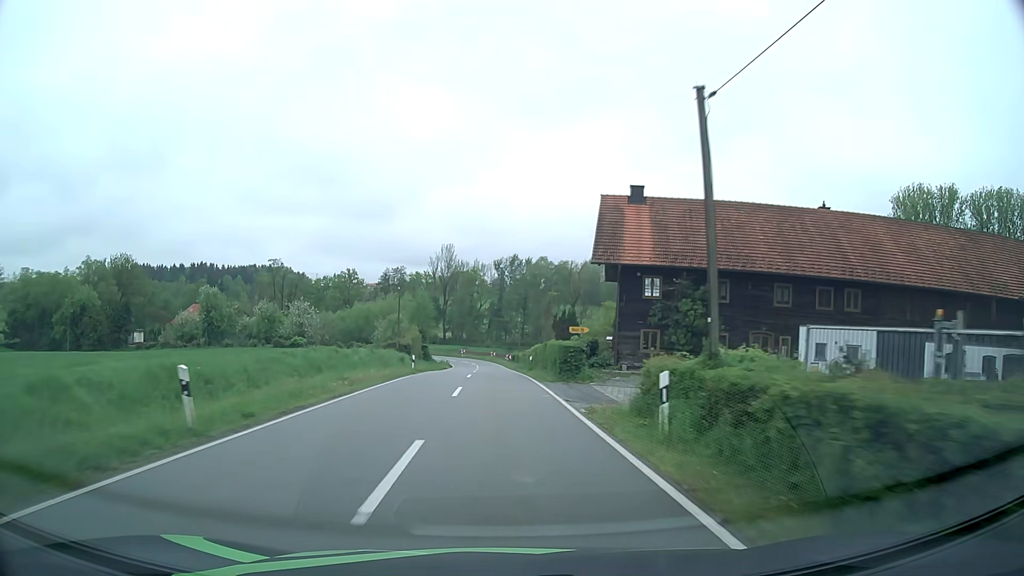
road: tertiary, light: Day
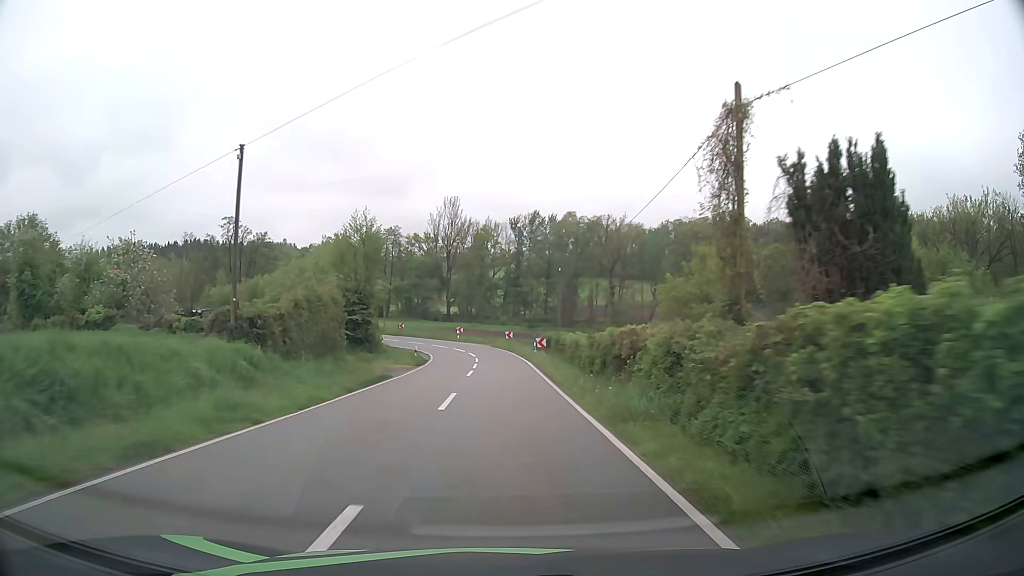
(-0.6, +40.1) m; -1°
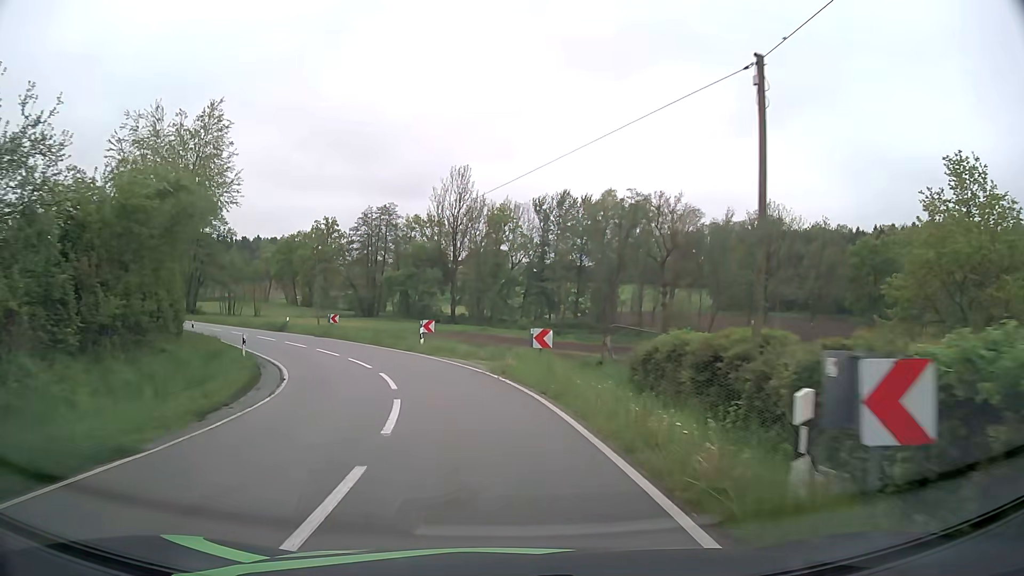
(-0.3, +34.1) m; -2°
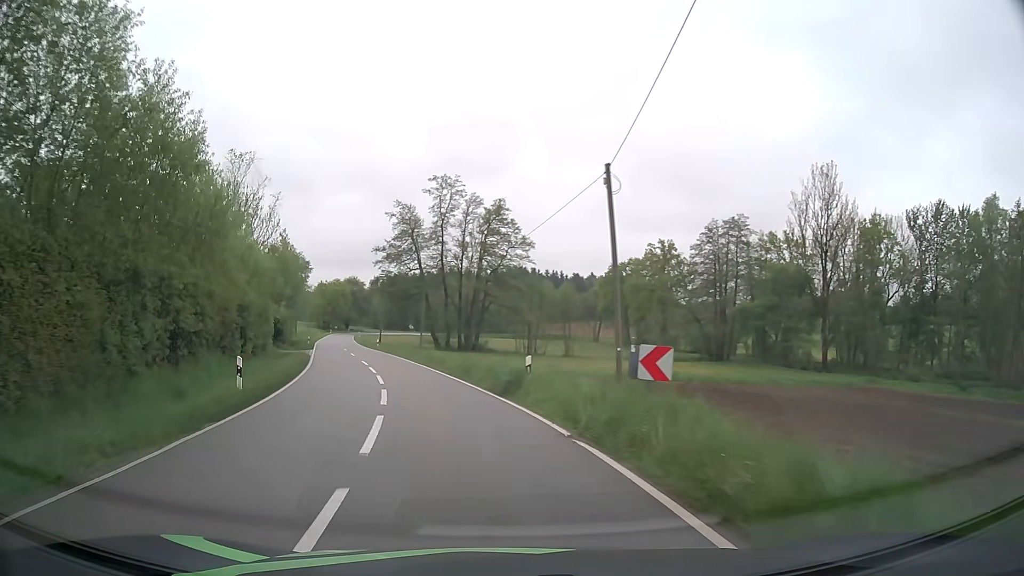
(-6.6, +29.5) m; -29°
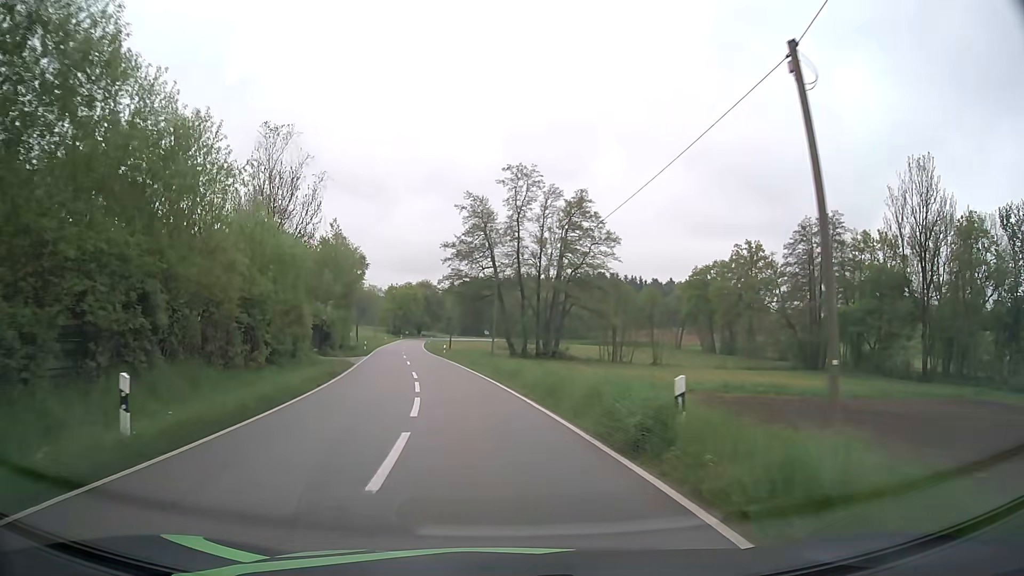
(-0.5, +8.2) m; -6°
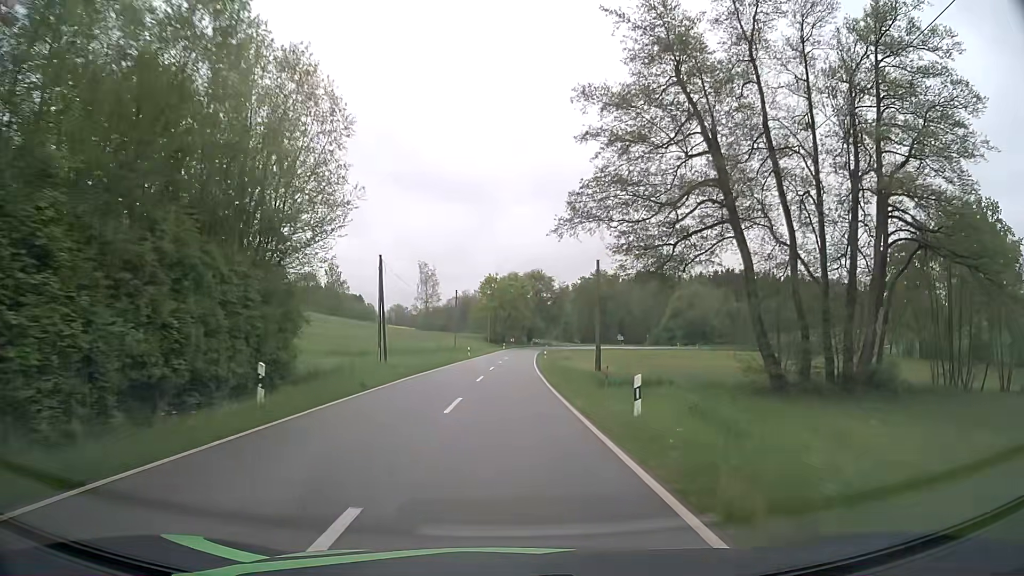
(-5.6, +47.2) m; -9°
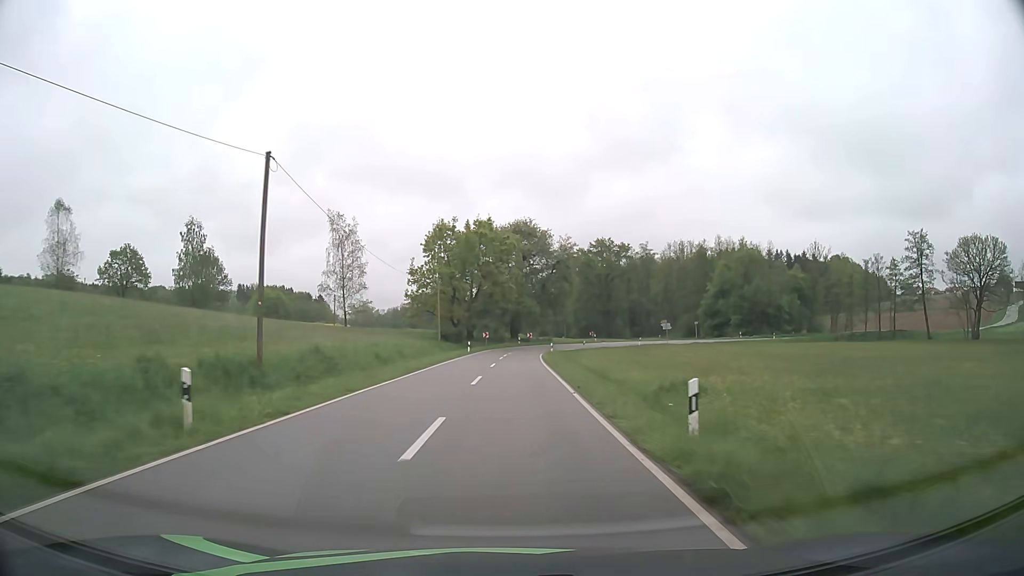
(+0.7, +54.3) m; +2°
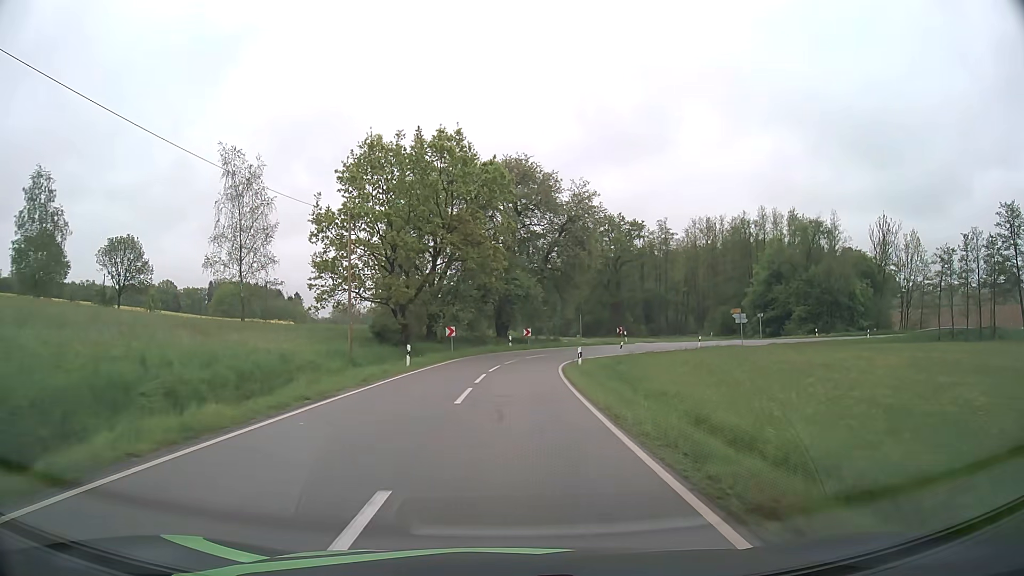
(+0.3, +29.6) m; +1°
(0, +10) (0, +20) (+1, +30) (+3, +40) (+8, +48) (+16, +54) (+25, +59) (+35, +62) (+44, +66) (+53, +69) m
